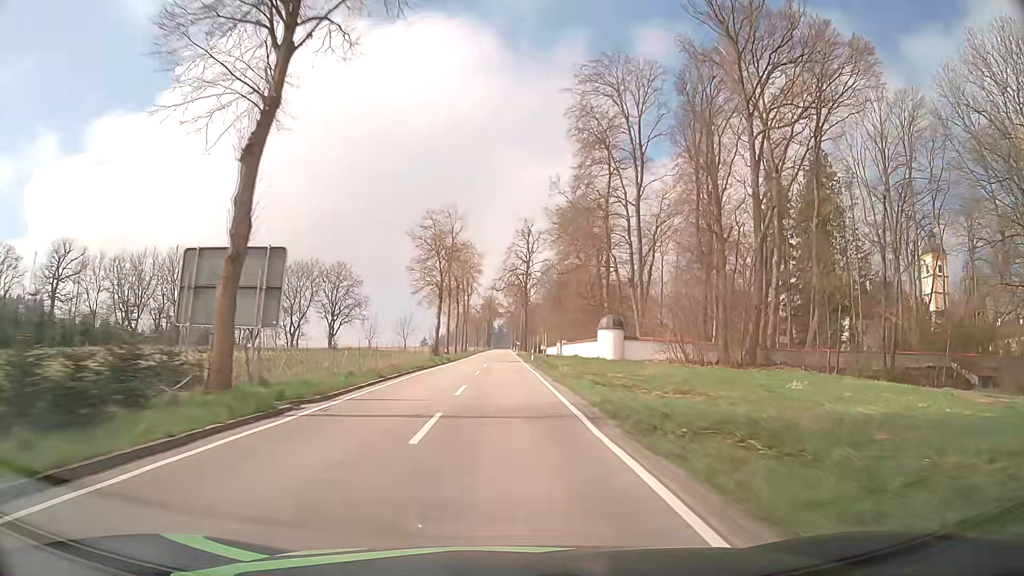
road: tertiary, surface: asphalt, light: Day
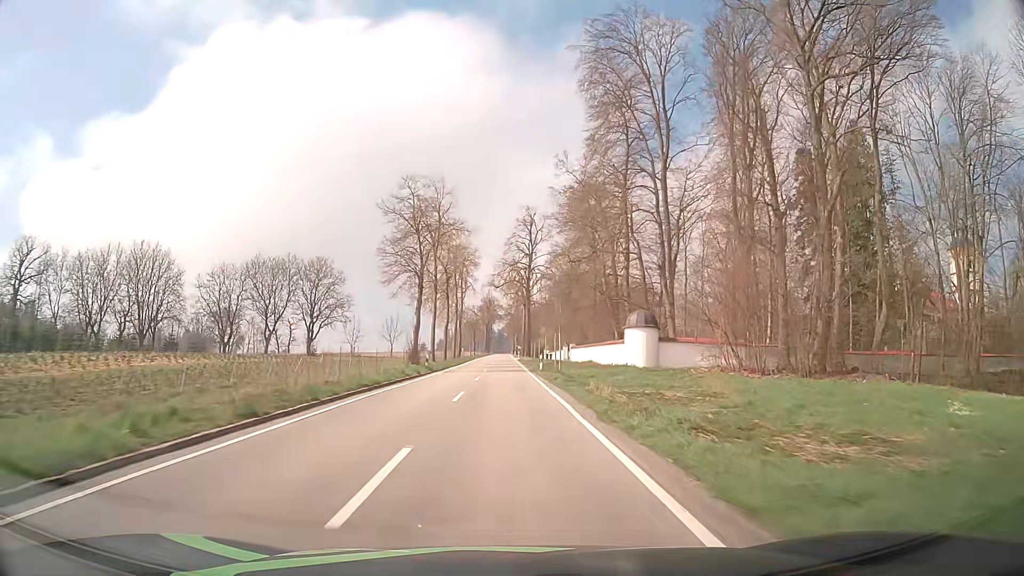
(0.0, +13.0) m; 0°
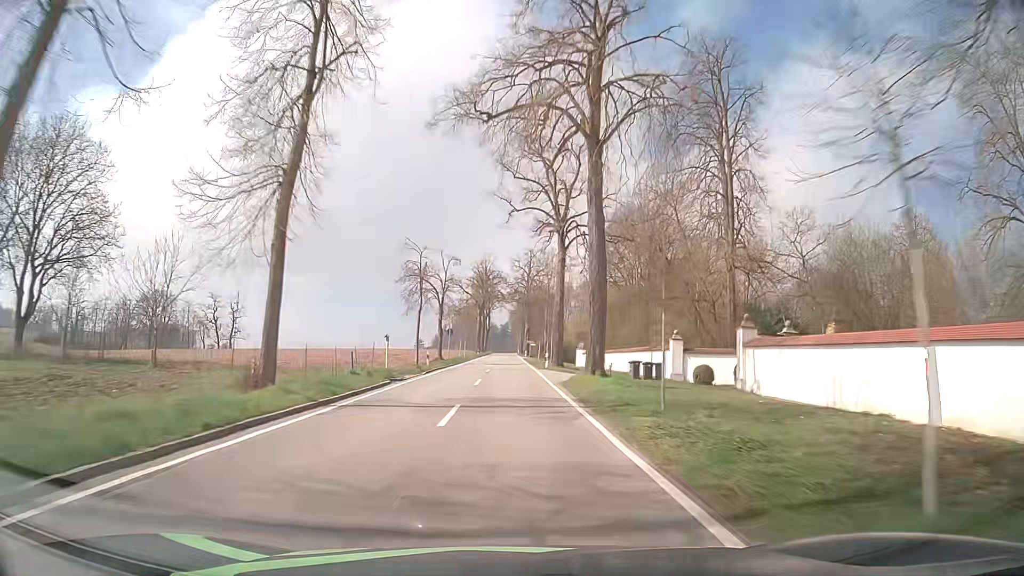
(-0.5, +68.1) m; -1°
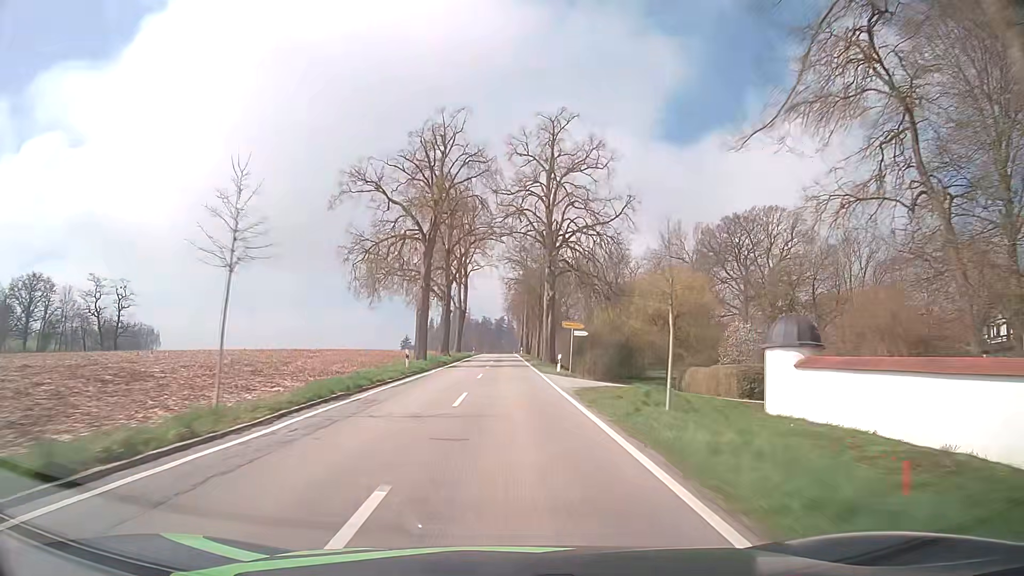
(+0.4, +71.6) m; +1°
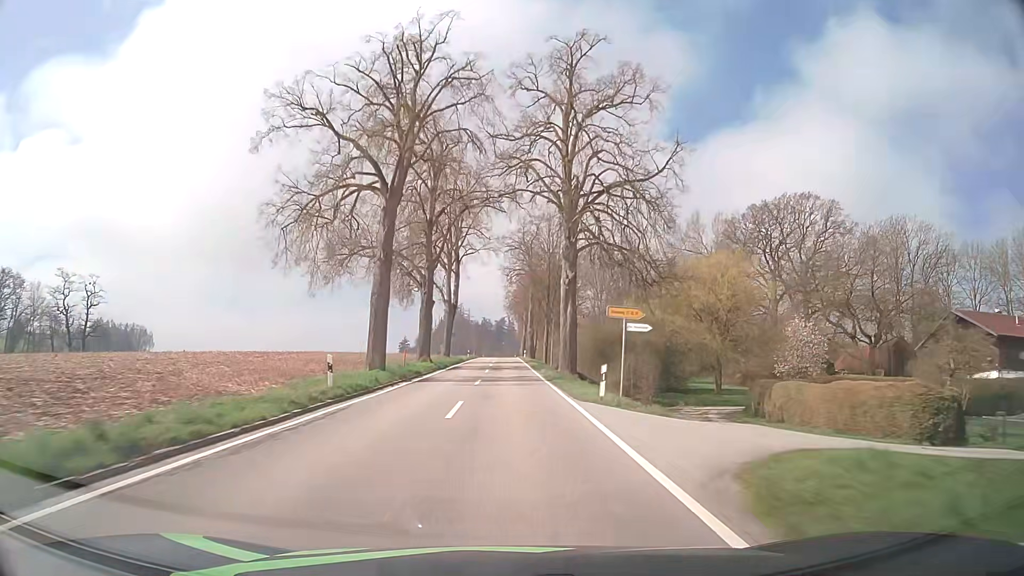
(0.0, +14.6) m; 0°
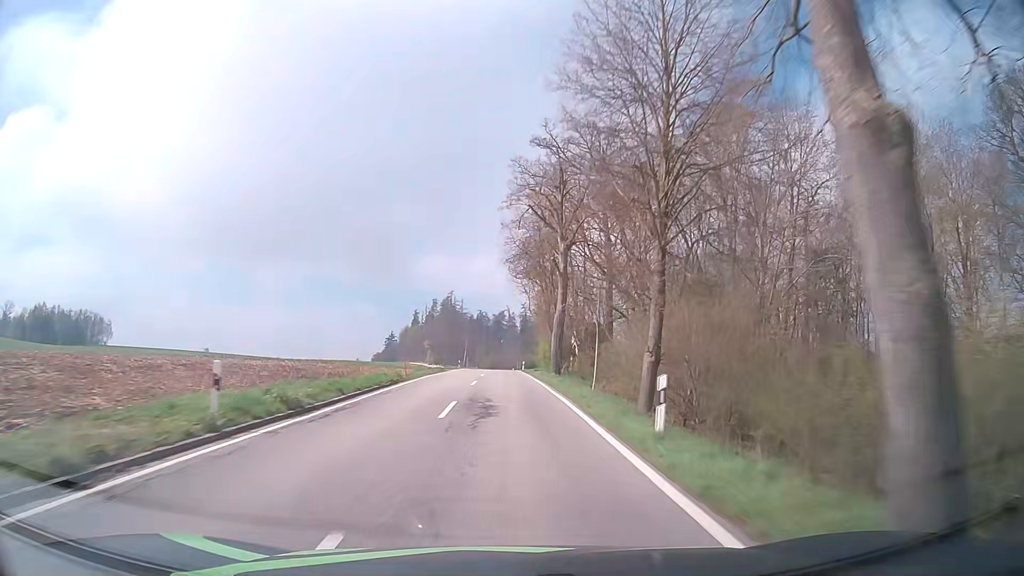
(0.0, +74.0) m; 0°
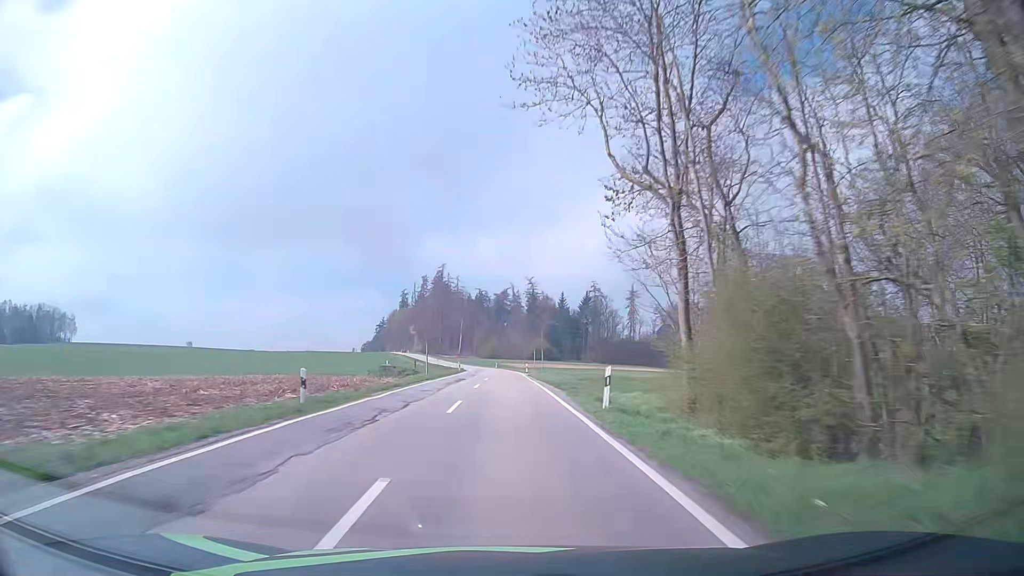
(-0.3, +60.2) m; 0°
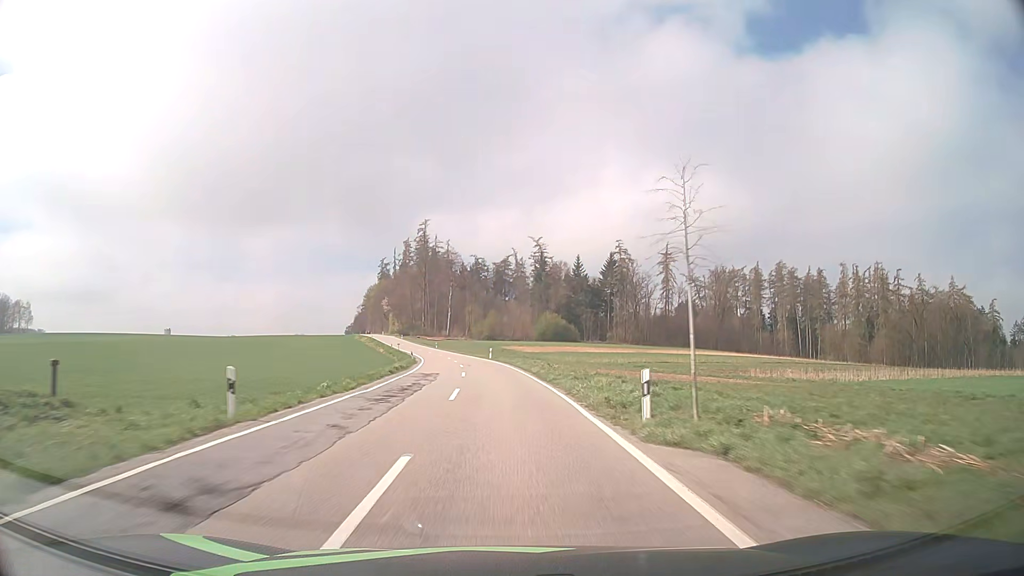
(+0.1, +60.8) m; 0°
(0, +10) (0, +20) (-1, +30) (-1, +40) (-2, +50) (-3, +60) (-5, +70) (-6, +80) (-8, +89) (-10, +99) m
